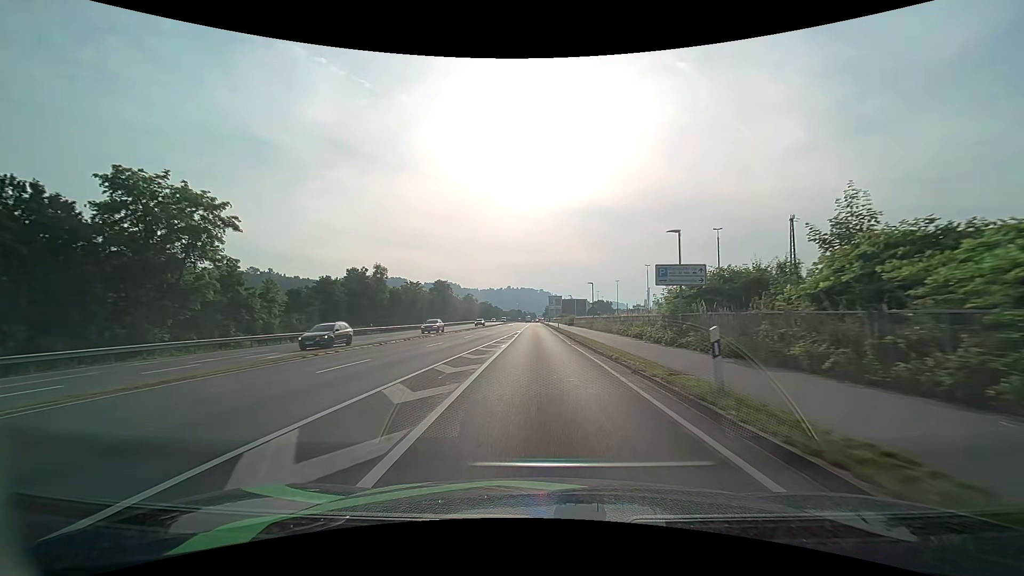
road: primary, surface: asphalt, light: Day
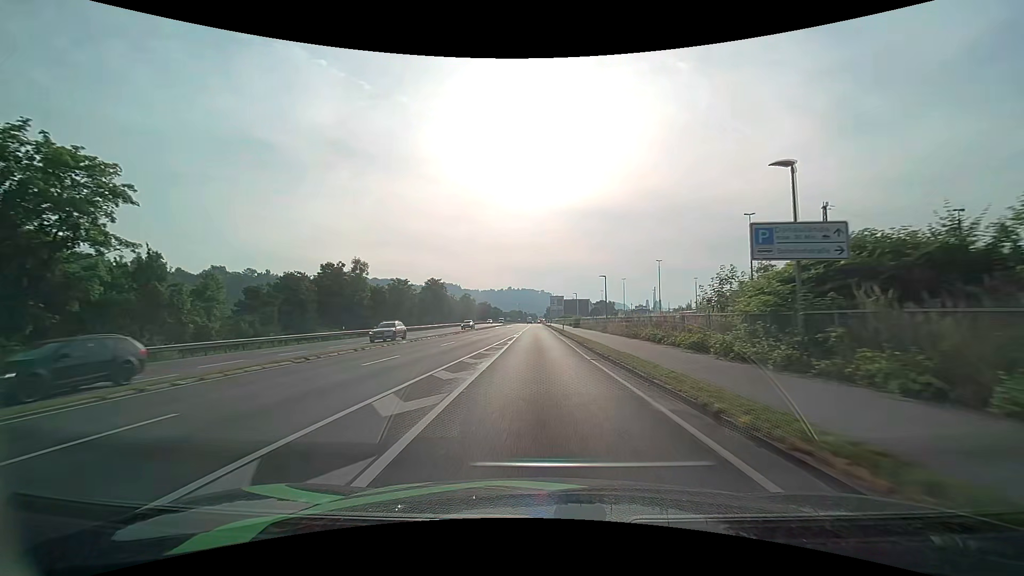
(0.0, +9.5) m; 0°
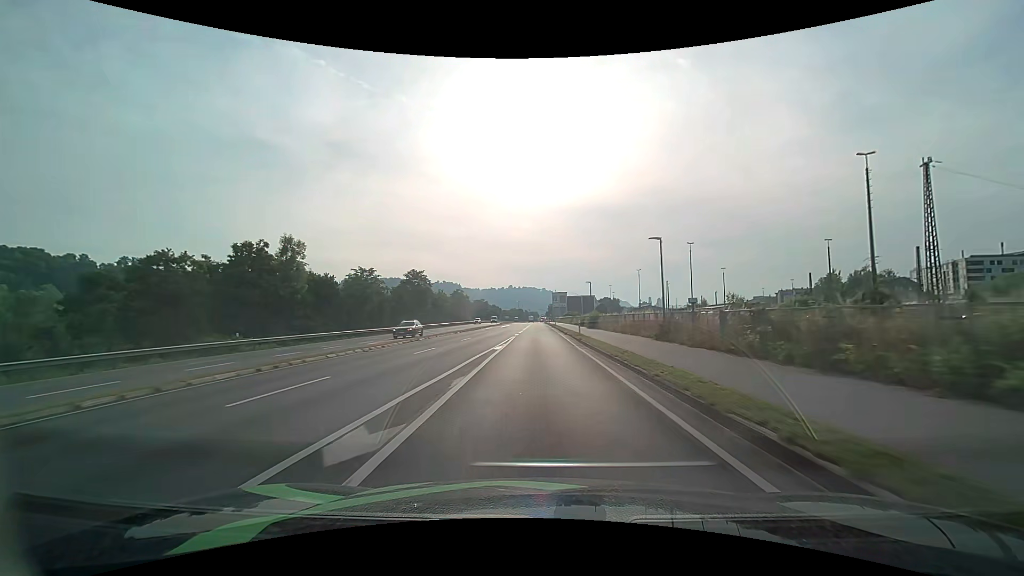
(0.0, +19.4) m; 0°
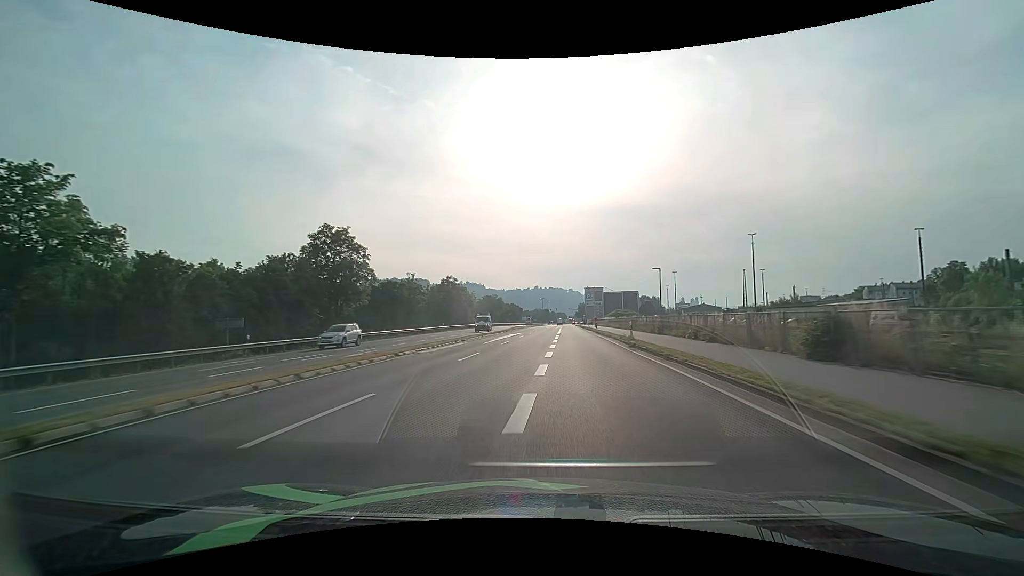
(-1.1, +50.9) m; -3°
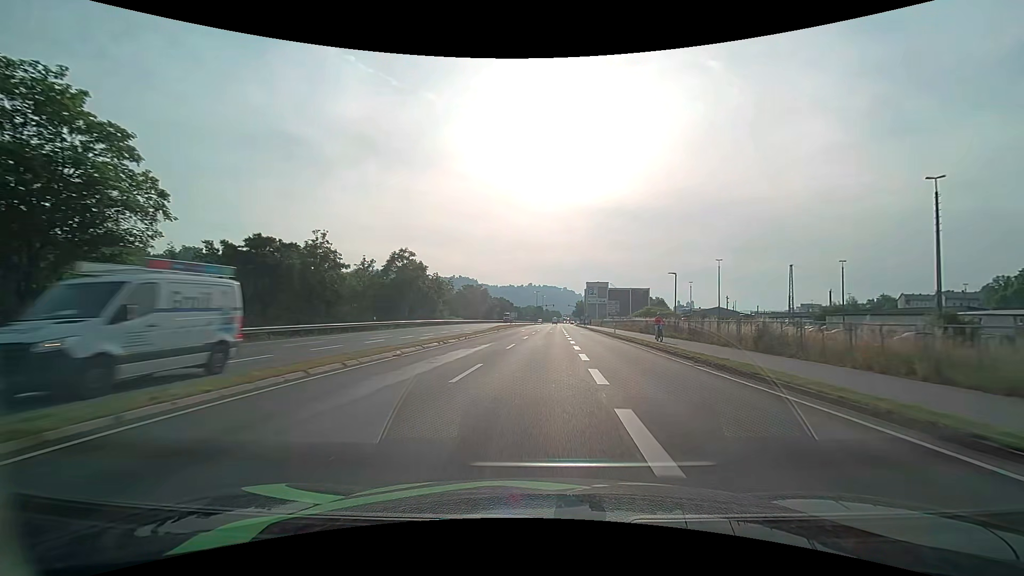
(-0.1, +31.5) m; +1°
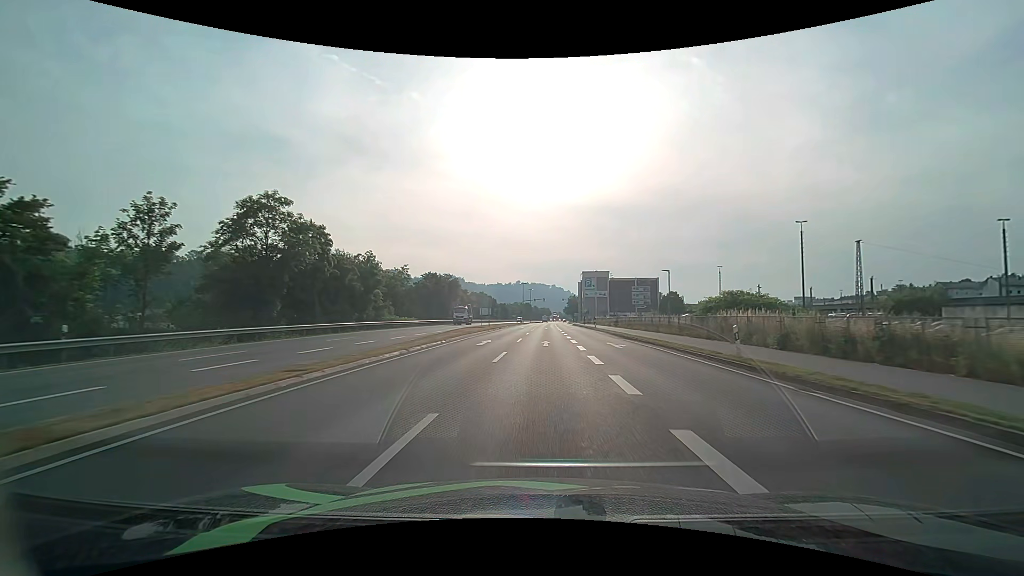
(+0.5, +31.2) m; +1°
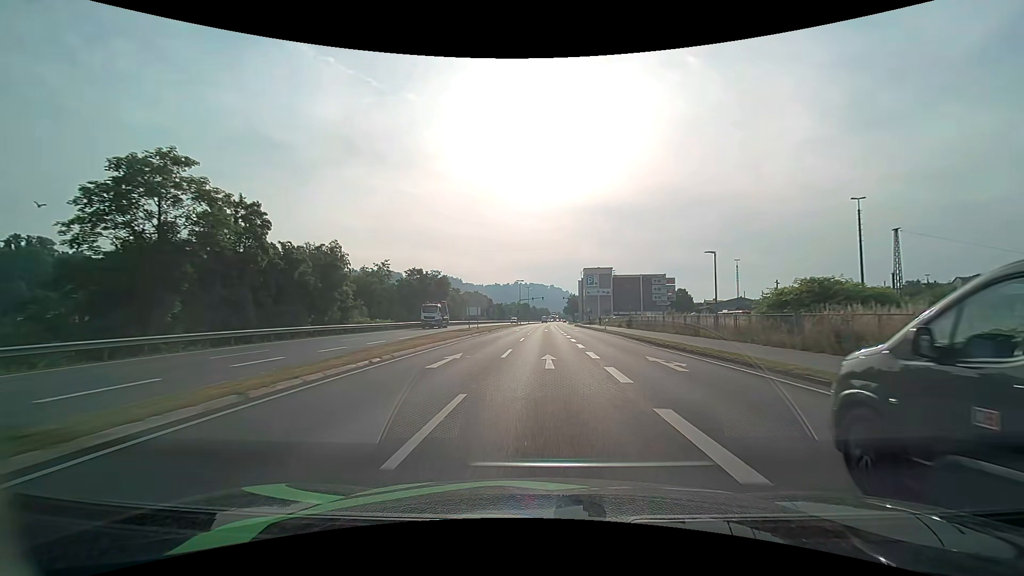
(0.0, +10.4) m; 0°
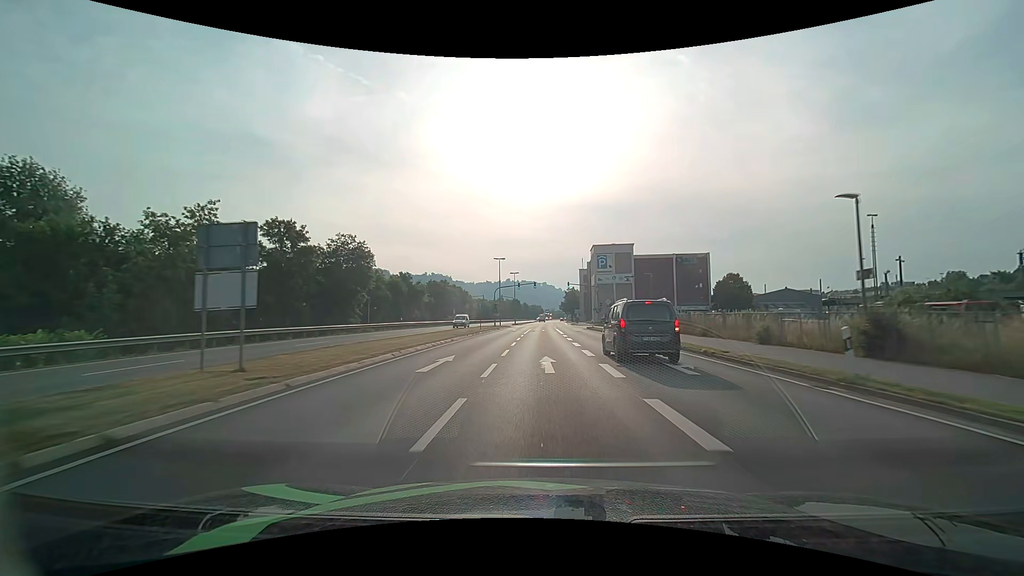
(+0.3, +41.2) m; +1°
(0, +10) (0, +20) (0, +30) (0, +40) (0, +50) (0, +60) (0, +70) (+1, +80) (+1, +90) (+1, +100) m
